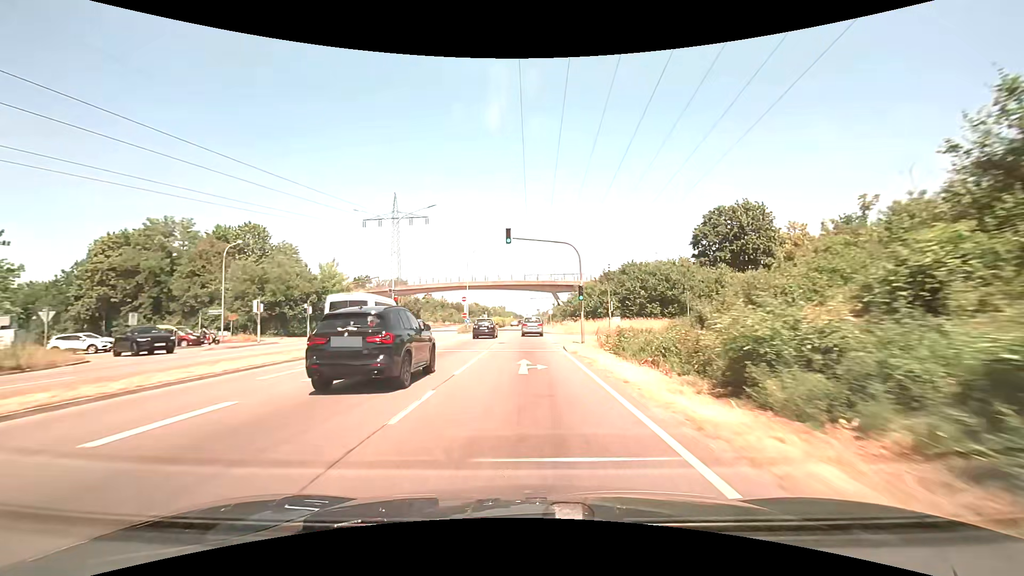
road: primary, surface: asphalt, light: Day
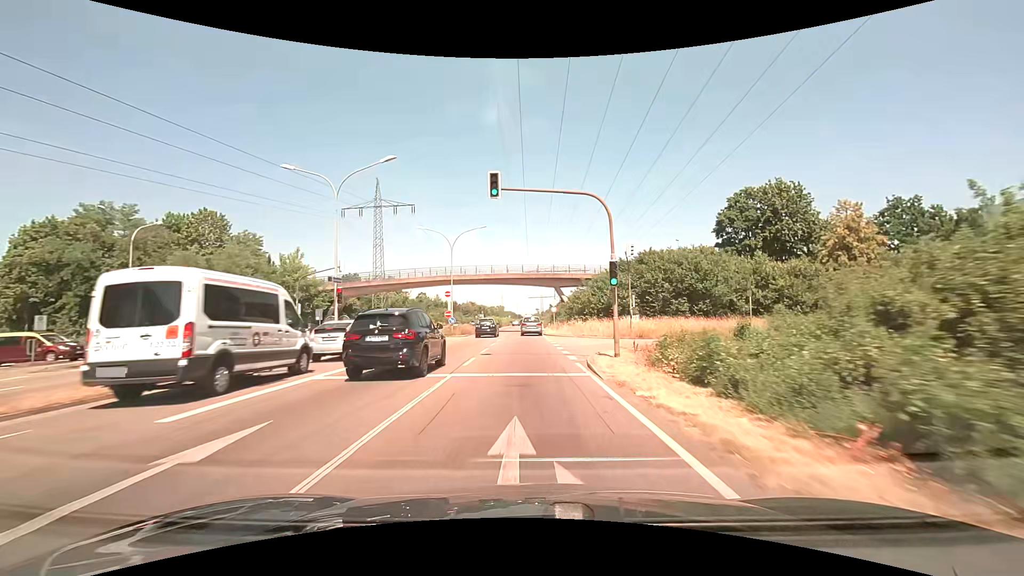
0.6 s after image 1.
(0.0, +10.6) m; 0°
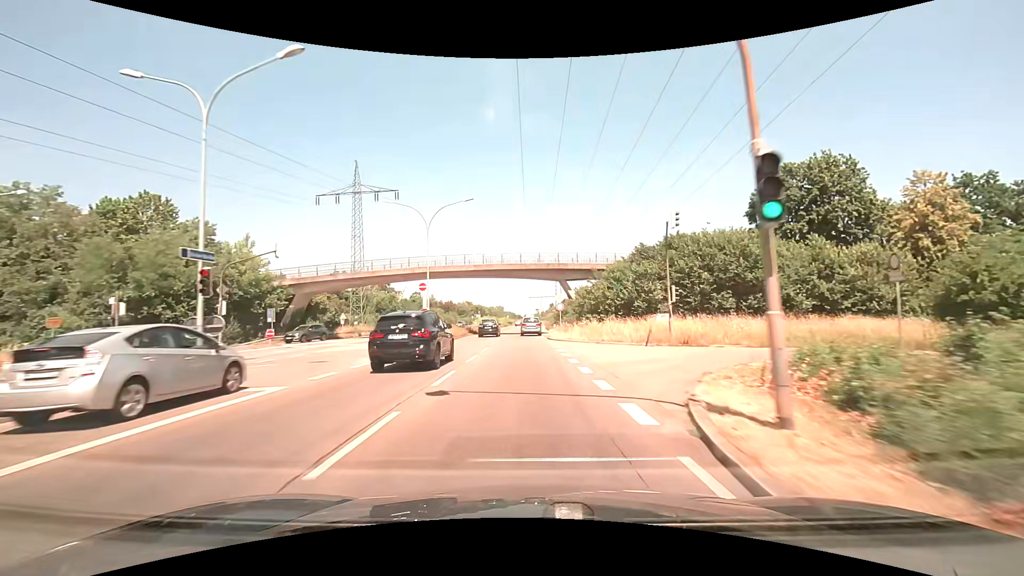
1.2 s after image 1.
(0.0, +10.6) m; 0°
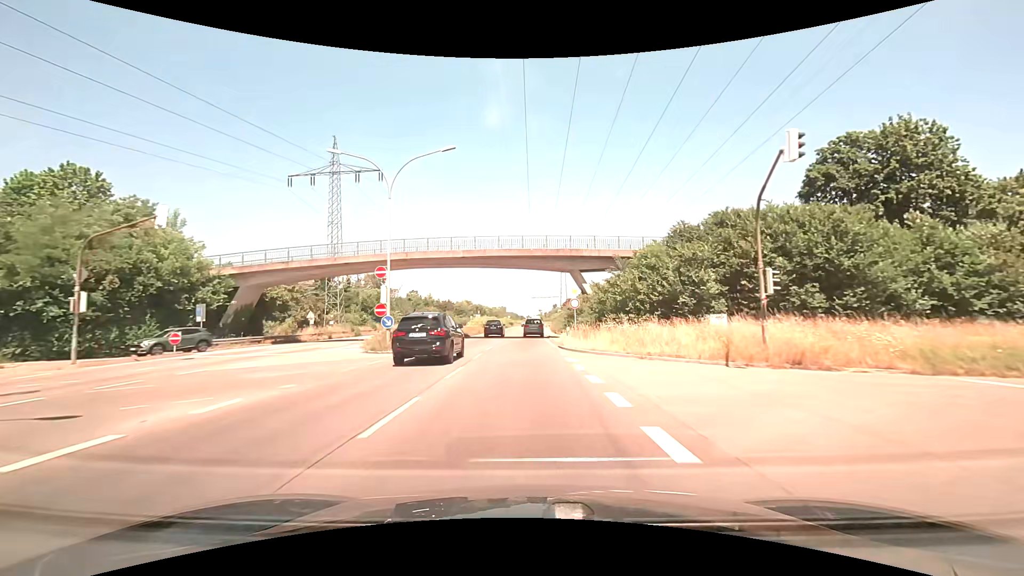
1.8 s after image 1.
(0.0, +10.6) m; 0°
